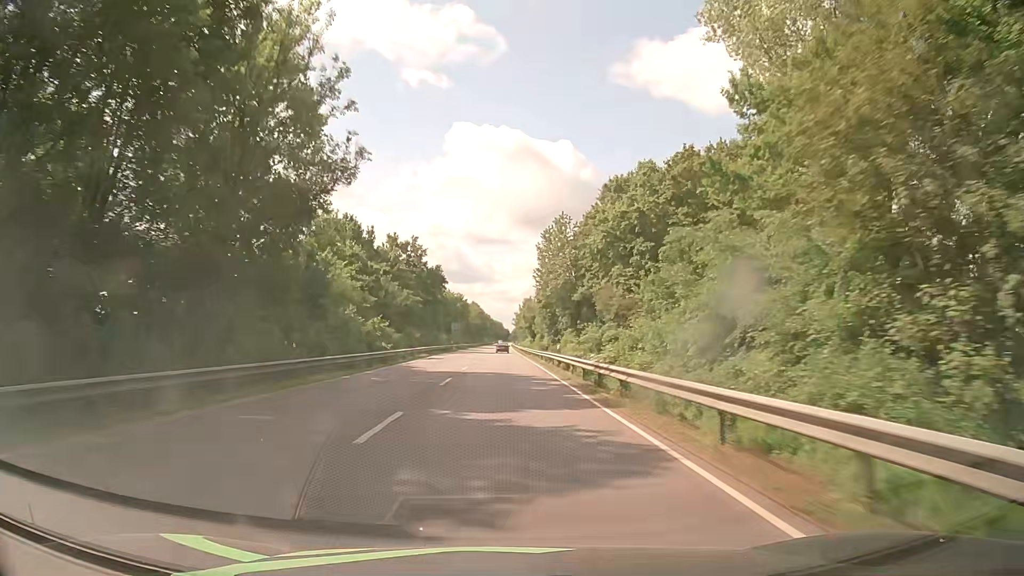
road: primary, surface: asphalt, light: Day
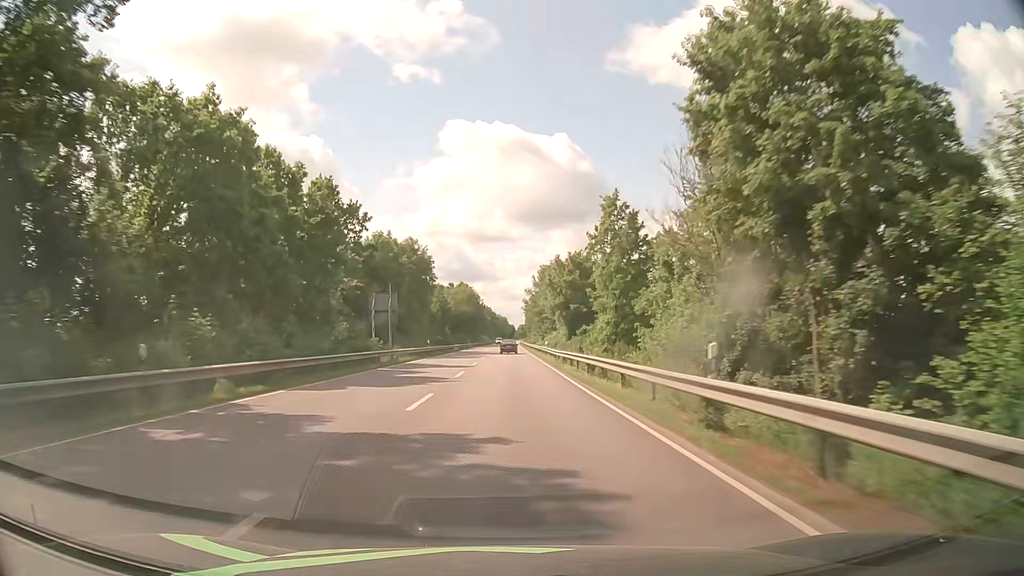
(+0.2, +78.8) m; 0°
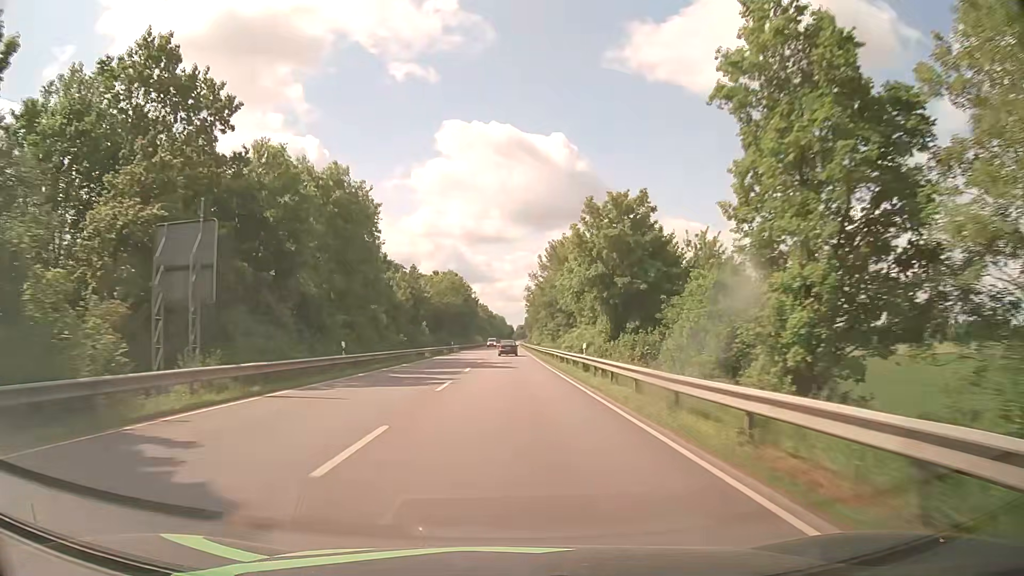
(+0.2, +29.7) m; 0°
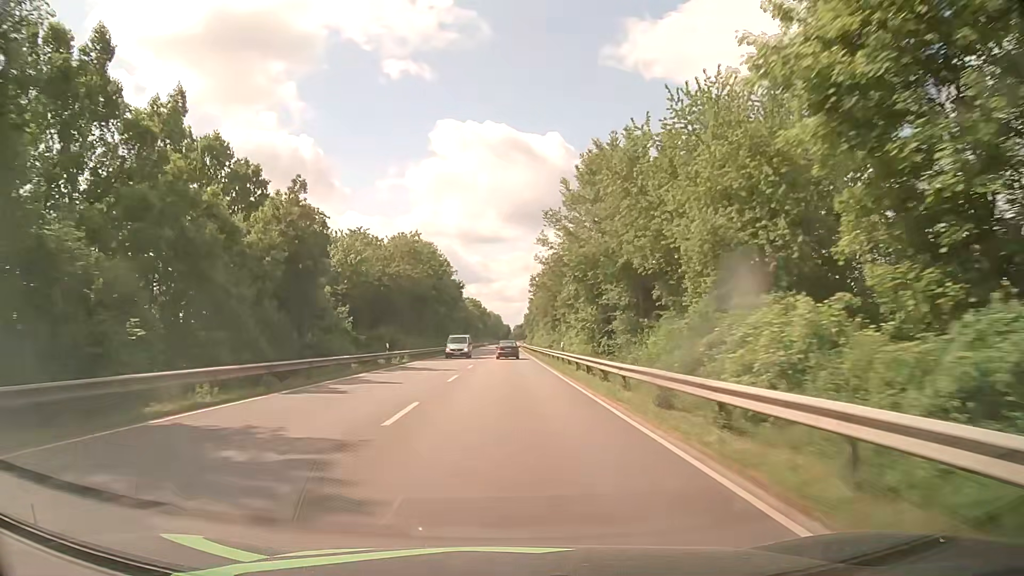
(+0.1, +42.7) m; 0°
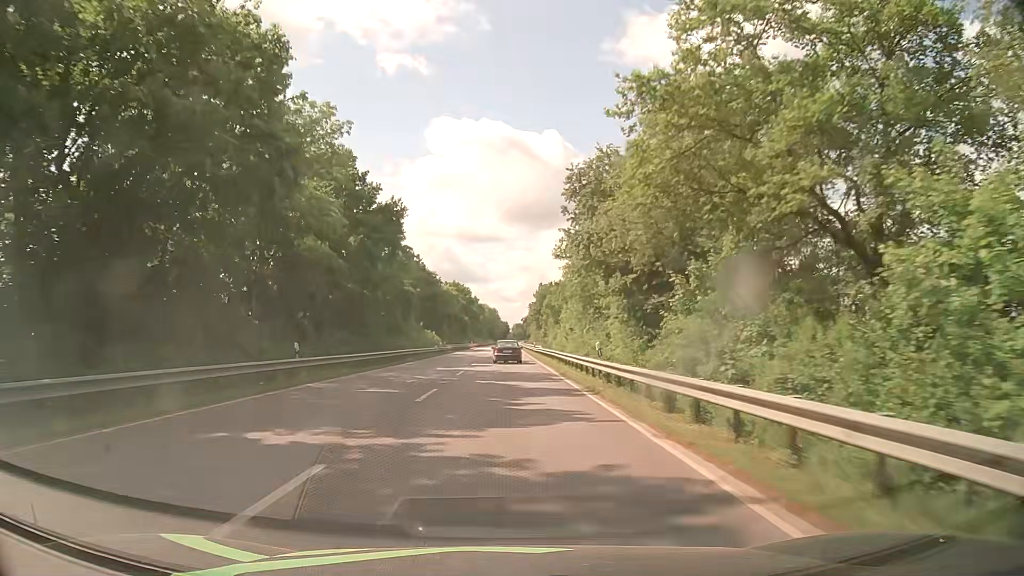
(+0.3, +66.2) m; 0°
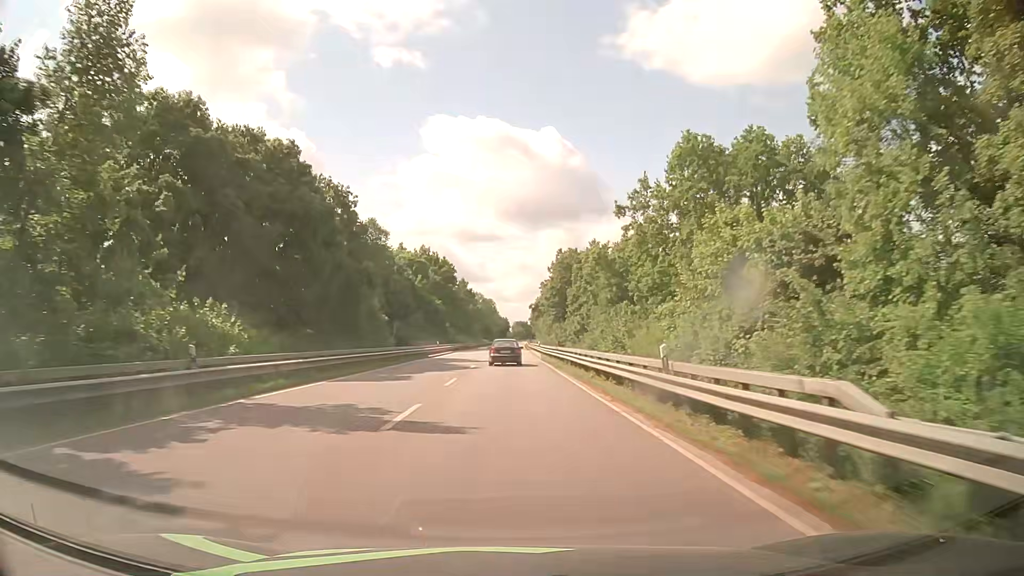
(+0.1, +60.2) m; 0°
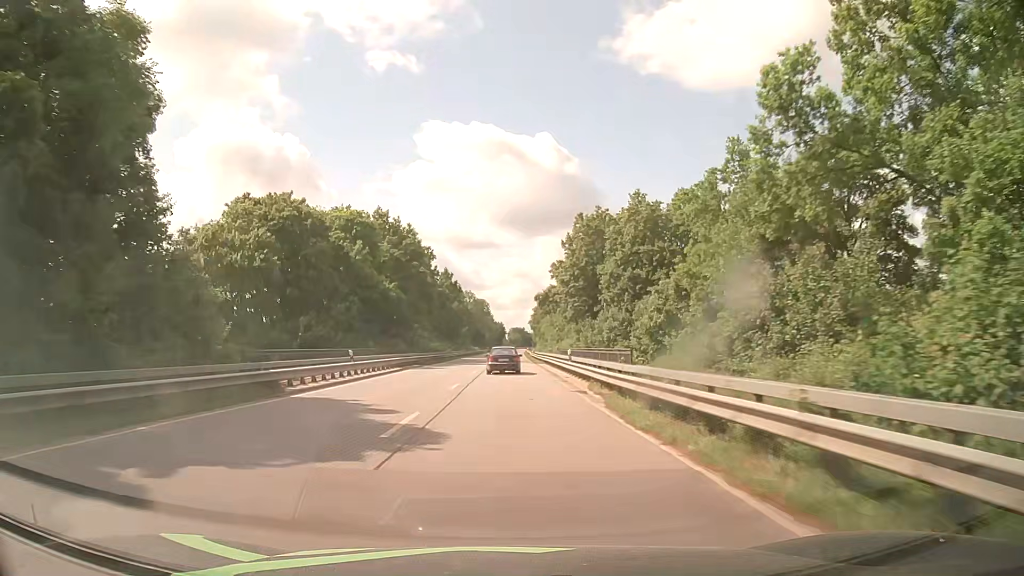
(+0.3, +34.1) m; +1°
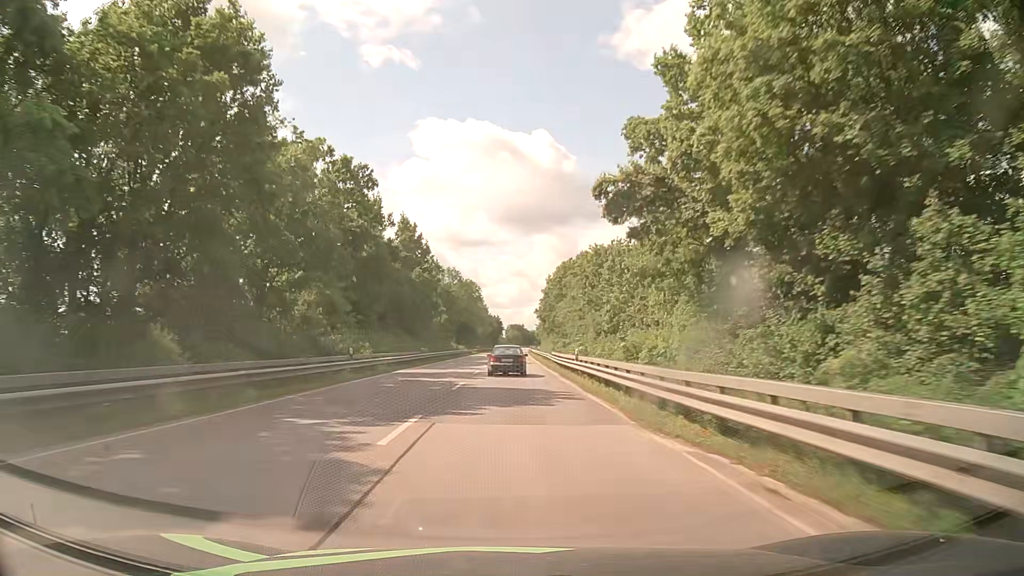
(0.0, +49.1) m; 0°
(0, +10) (0, +20) (0, +30) (0, +40) (0, +50) (0, +60) (0, +70) (0, +80) (+1, +90) (+1, +100) m
